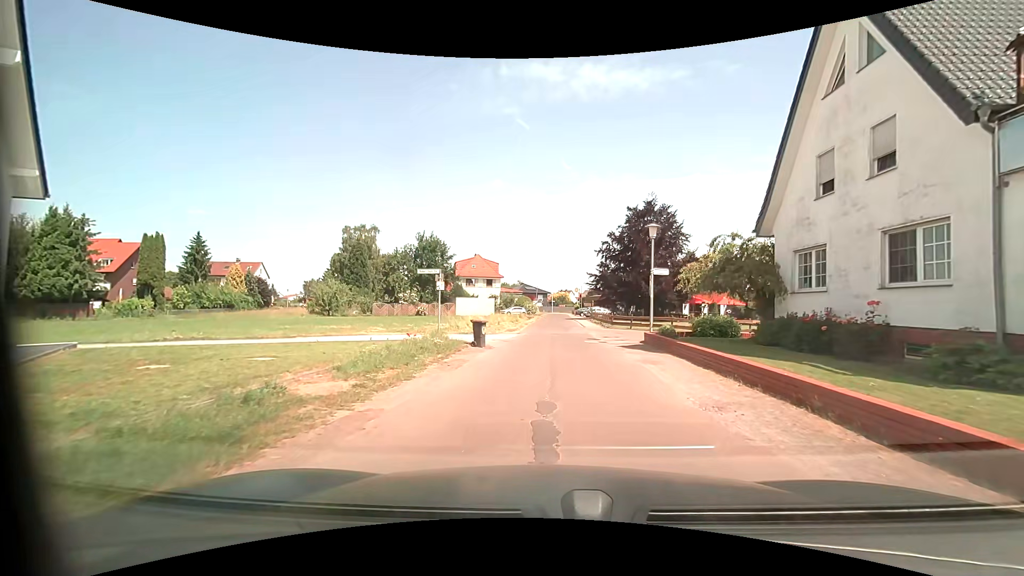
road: residential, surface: asphalt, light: Day
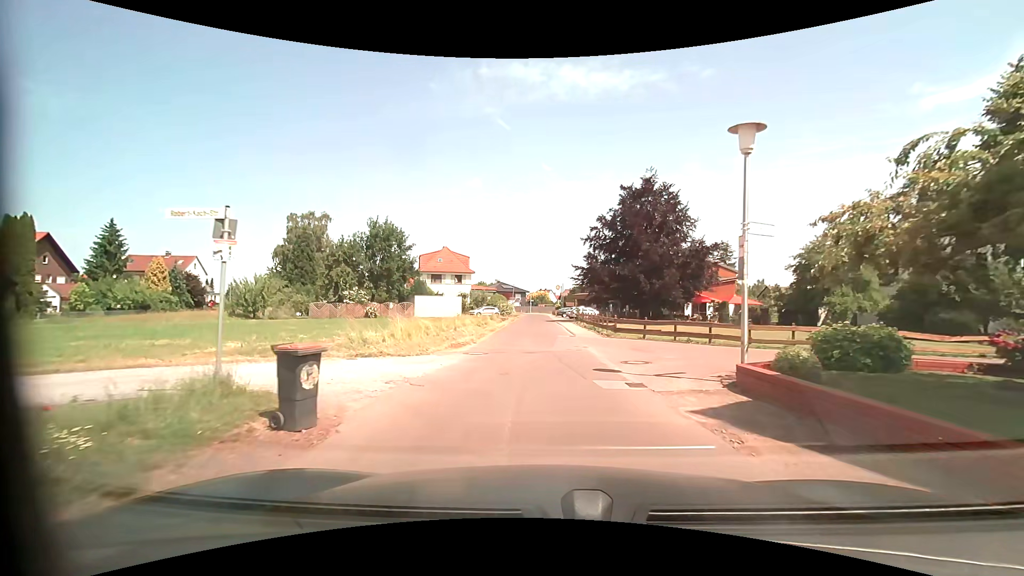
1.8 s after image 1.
(+0.3, +11.7) m; +2°
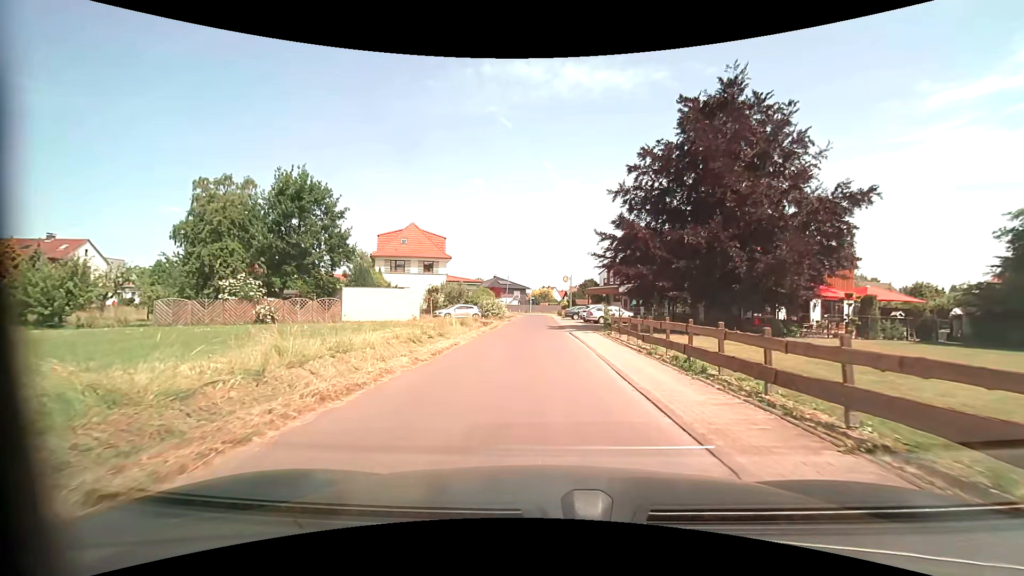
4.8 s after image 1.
(+0.1, +21.7) m; -1°
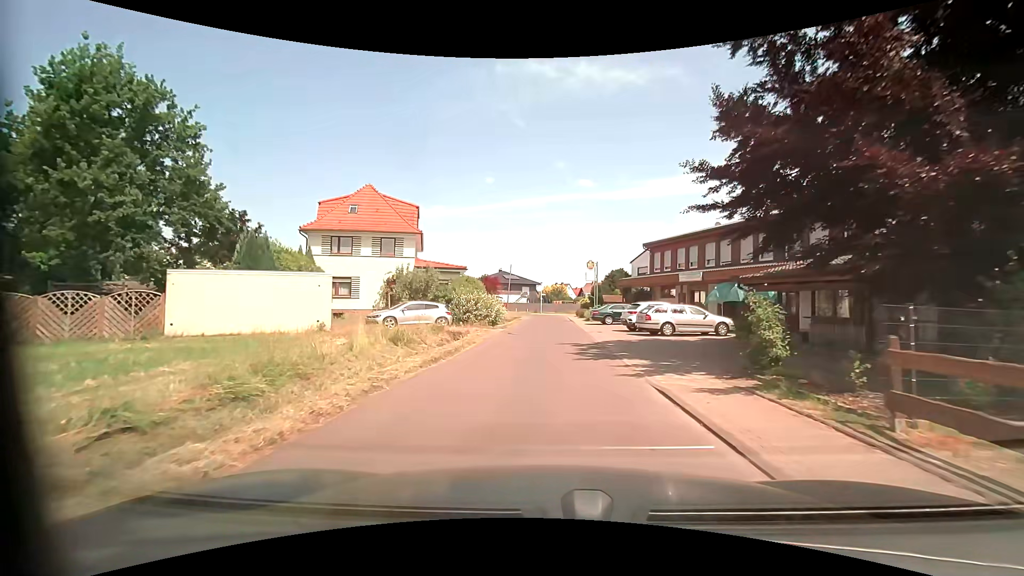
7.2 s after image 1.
(-0.1, +18.7) m; -1°
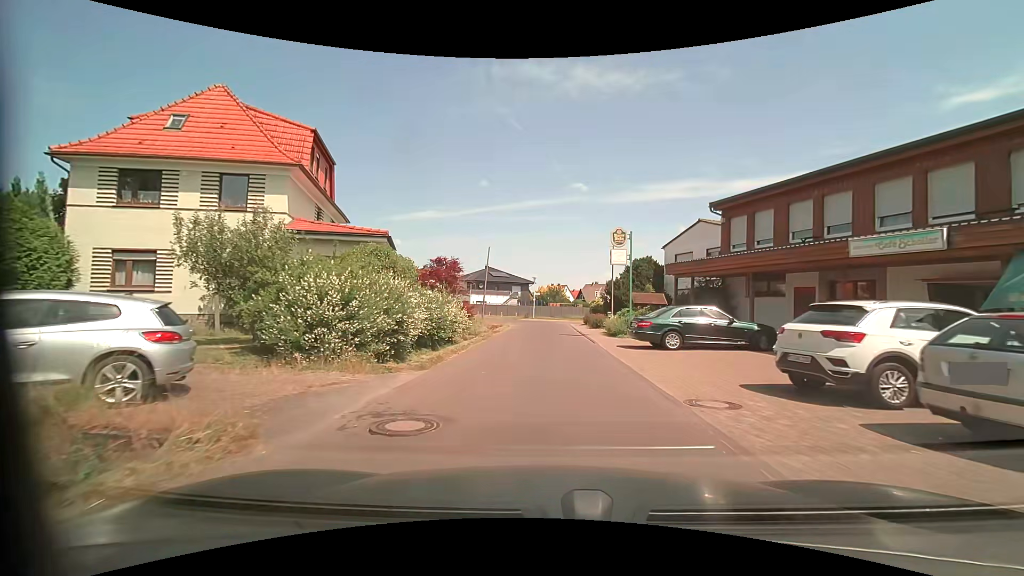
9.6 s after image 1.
(+0.1, +18.6) m; 0°
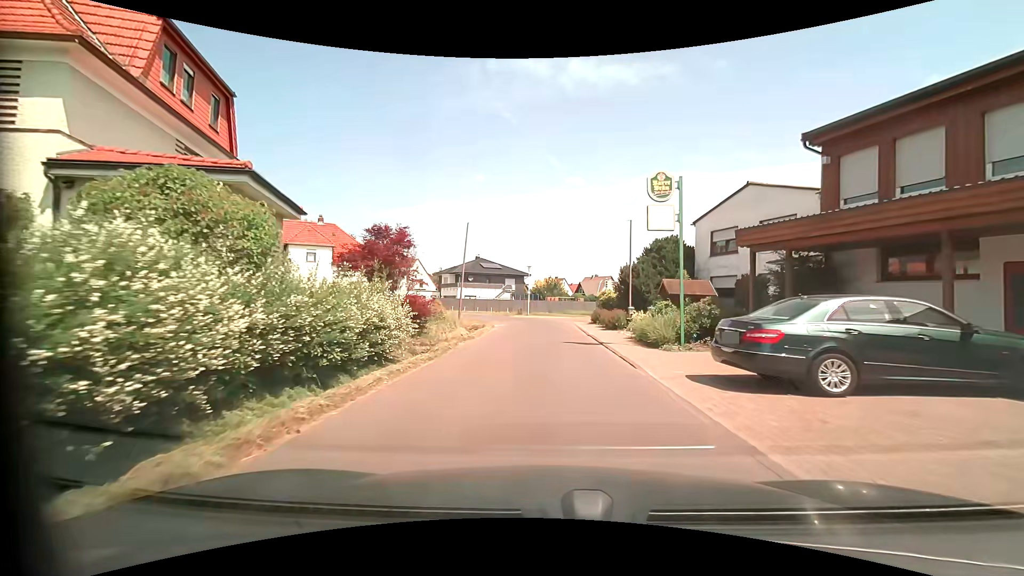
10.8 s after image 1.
(+0.1, +9.3) m; +1°
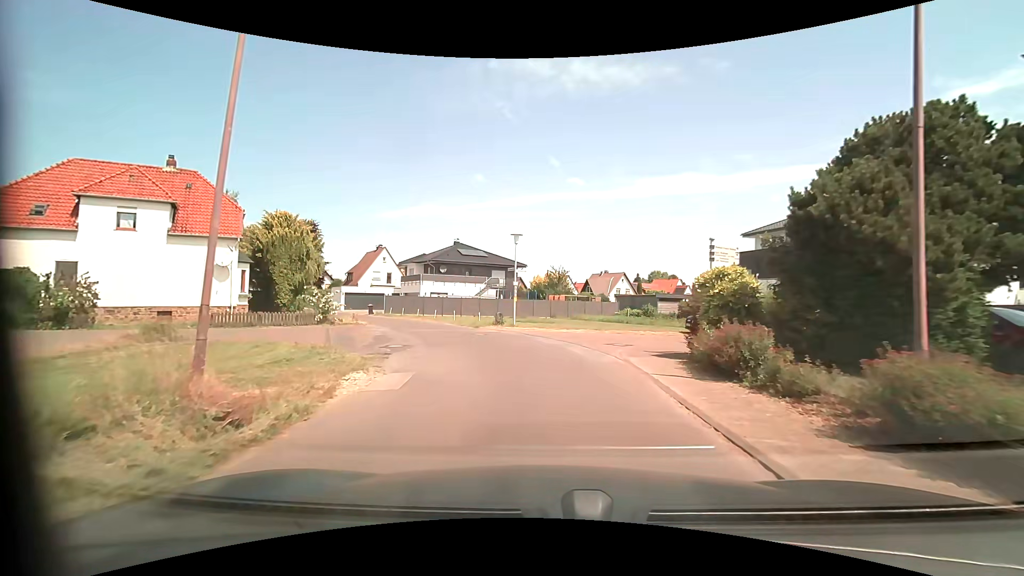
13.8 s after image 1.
(0.0, +22.2) m; 0°
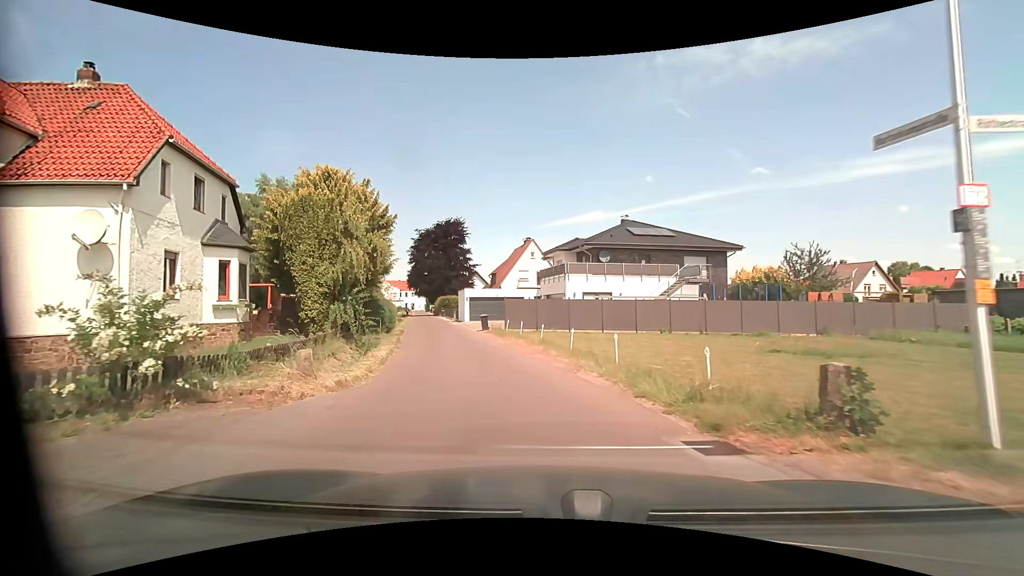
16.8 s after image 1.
(-2.6, +20.7) m; -19°
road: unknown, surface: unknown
(-1, +10) (-3, +20) (-5, +29) (-8, +39) (-11, +49) (-13, +58) (-16, +68) (-18, +78) (-21, +87) (-23, +97) m
